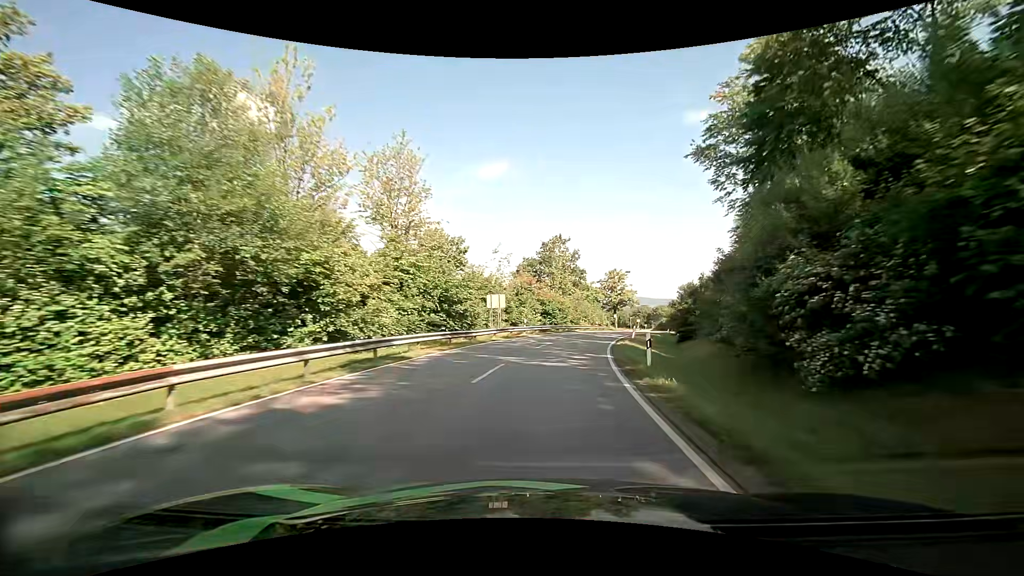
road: tertiary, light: Day
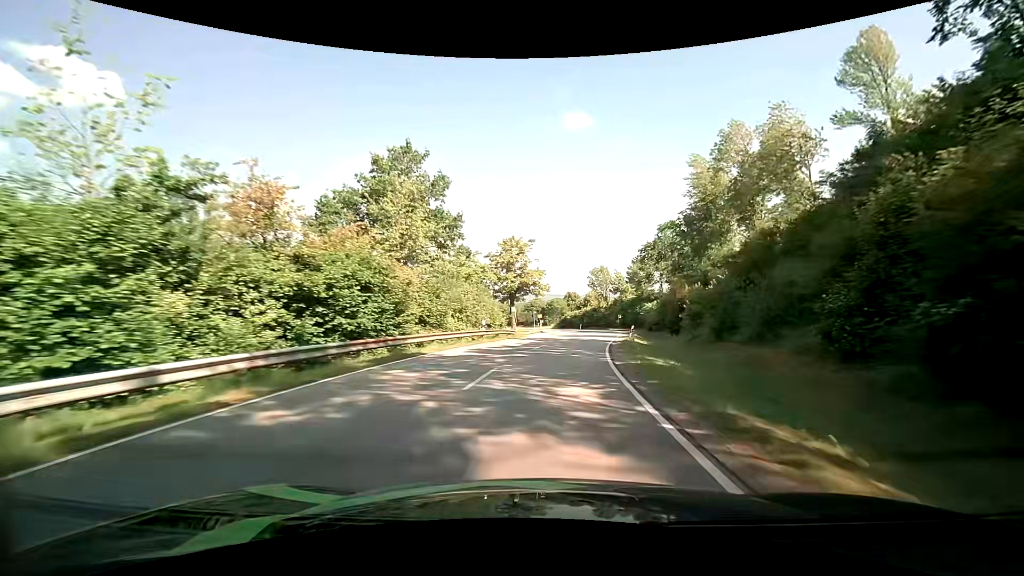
(+3.9, +36.7) m; +12°
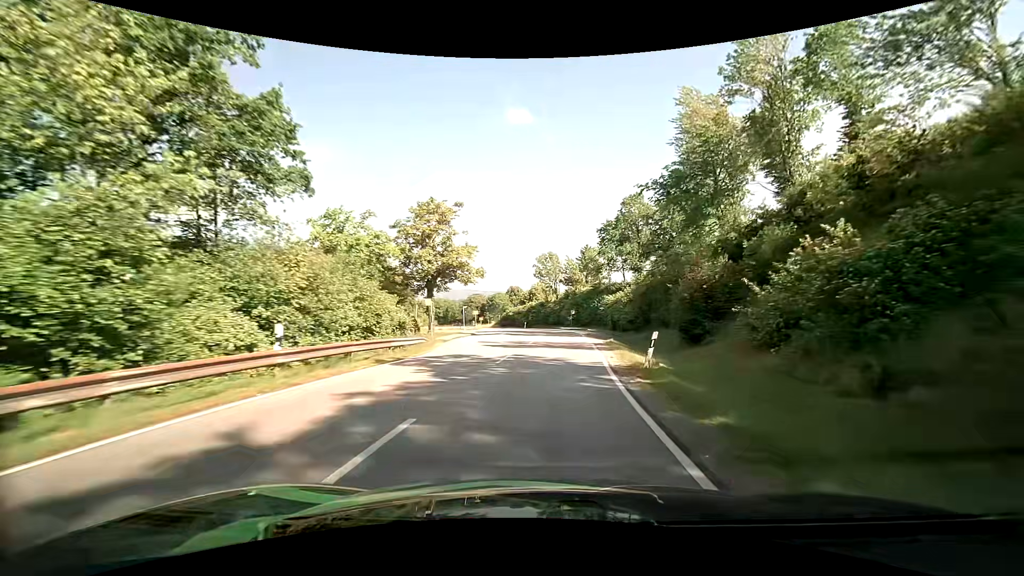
(+1.2, +18.2) m; +7°
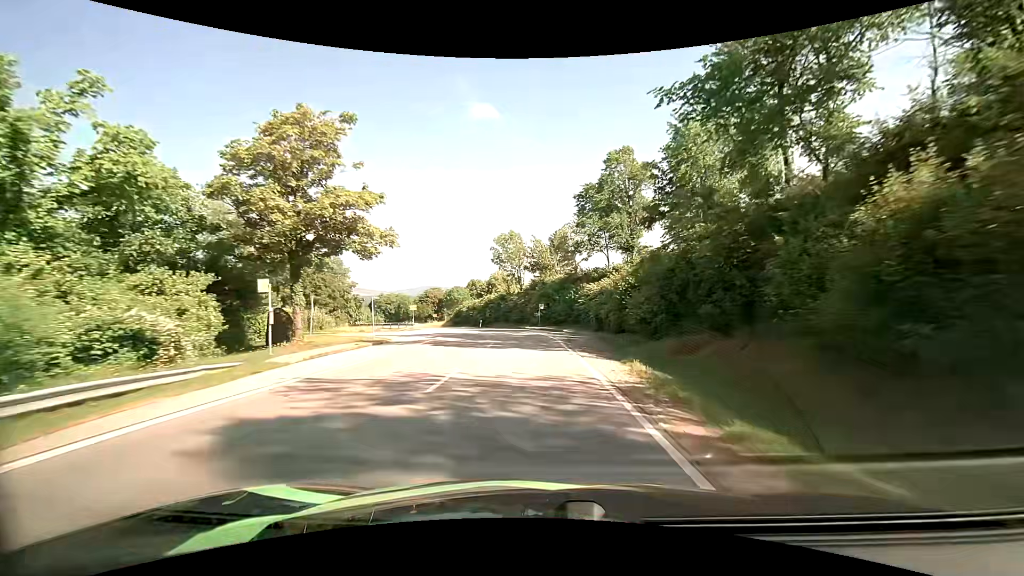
(+0.9, +17.9) m; +4°
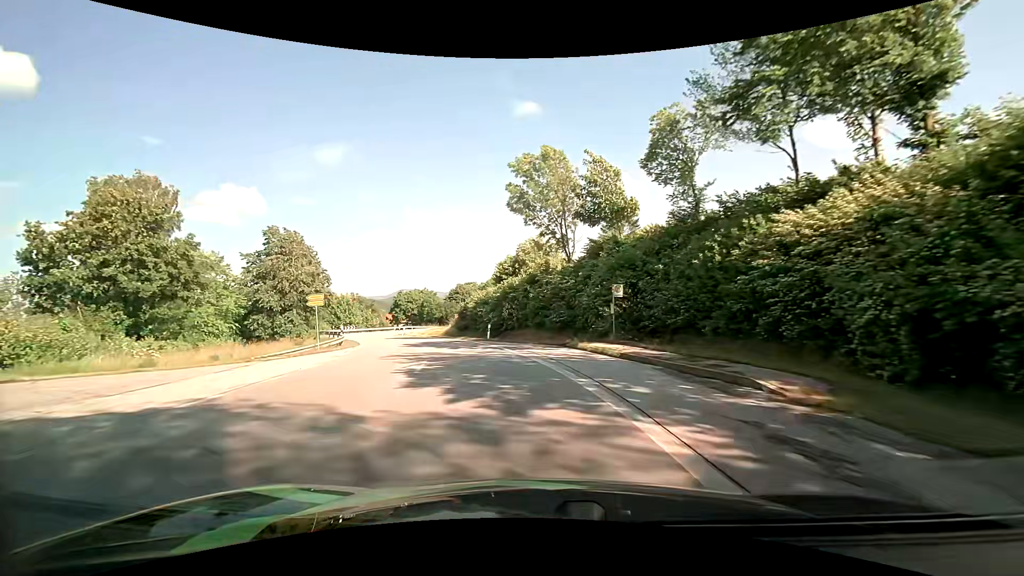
(-0.5, +32.9) m; -6°
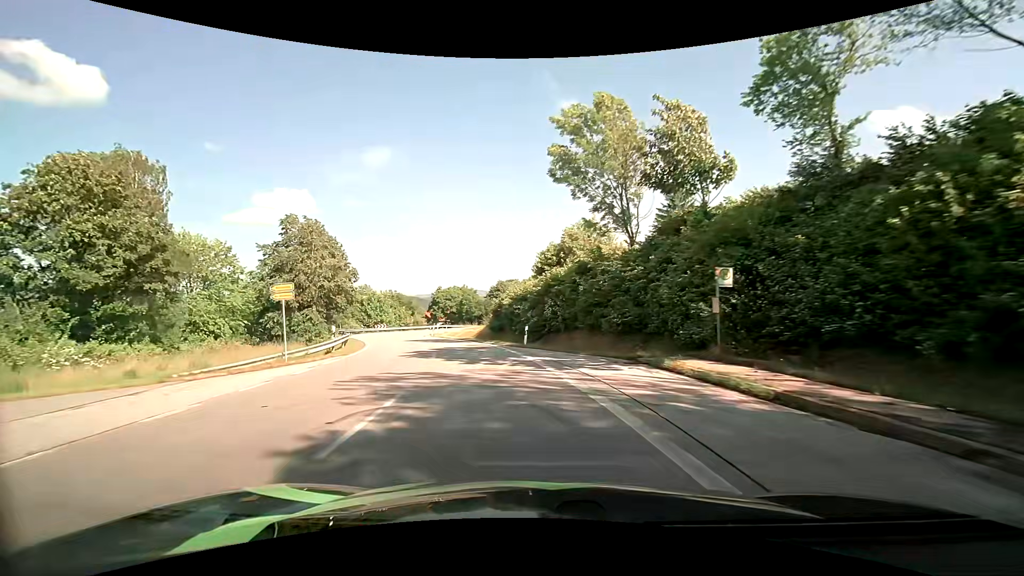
(-0.3, +7.6) m; -5°
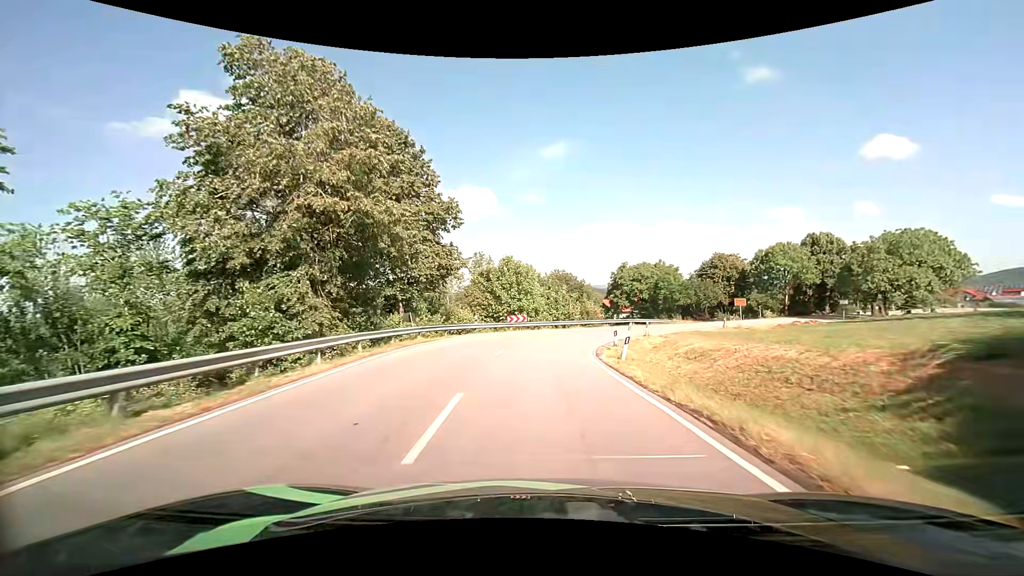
(-7.9, +36.4) m; -21°
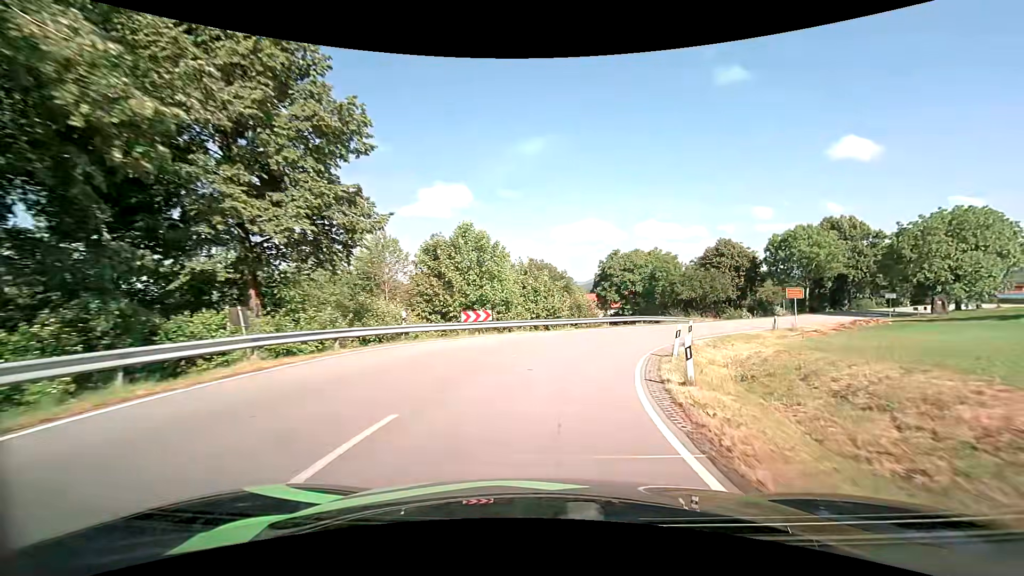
(+0.1, +13.9) m; +2°
(+1, +10) (+3, +20) (+7, +29) (+14, +36) (+21, +44) (+28, +51) (+35, +58) (+42, +65) (+49, +72) (+56, +79) m
